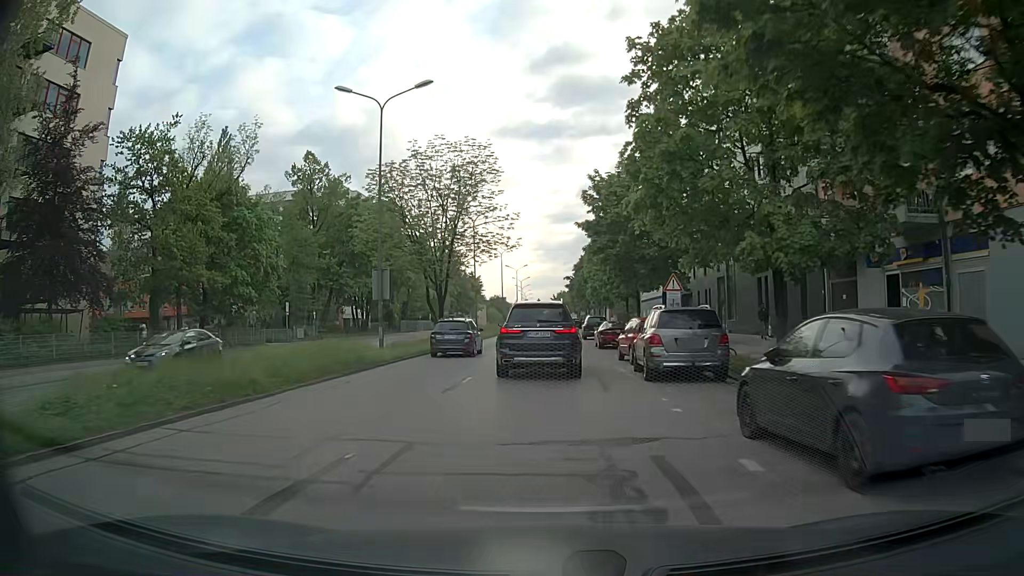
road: secondary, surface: asphalt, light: Day
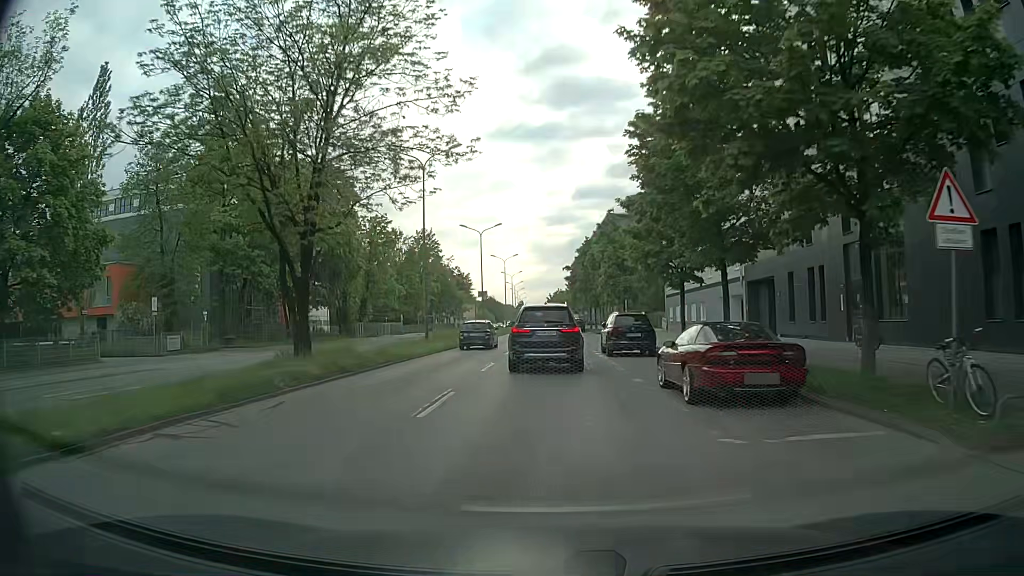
(-0.1, +21.2) m; 0°
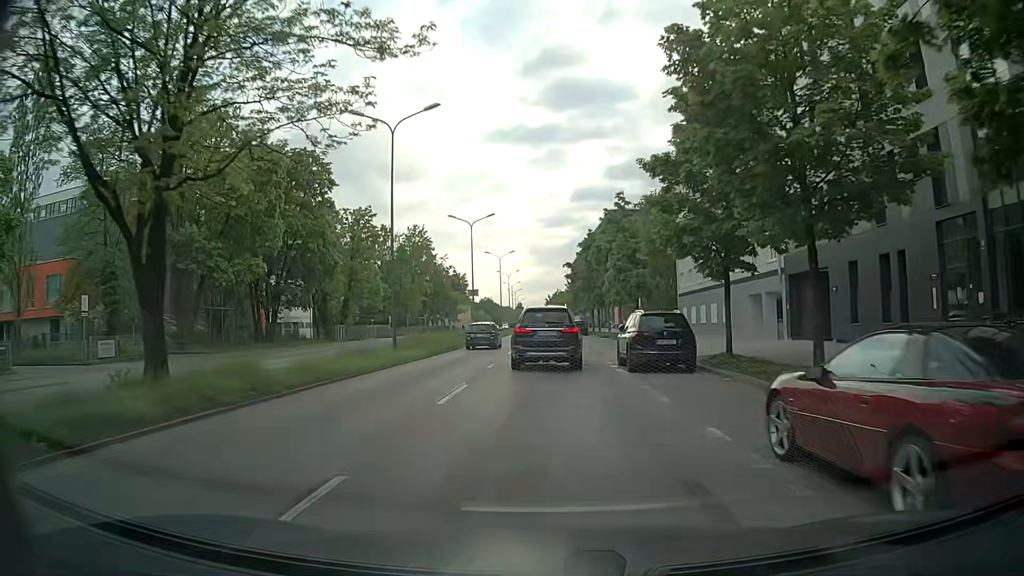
(0.0, +7.1) m; +1°
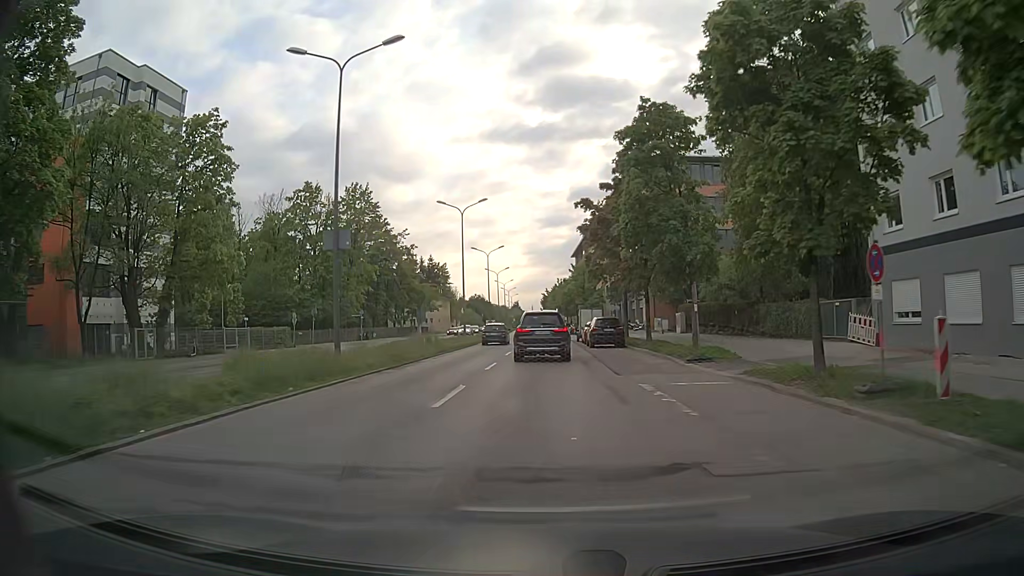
(-0.6, +37.1) m; -1°
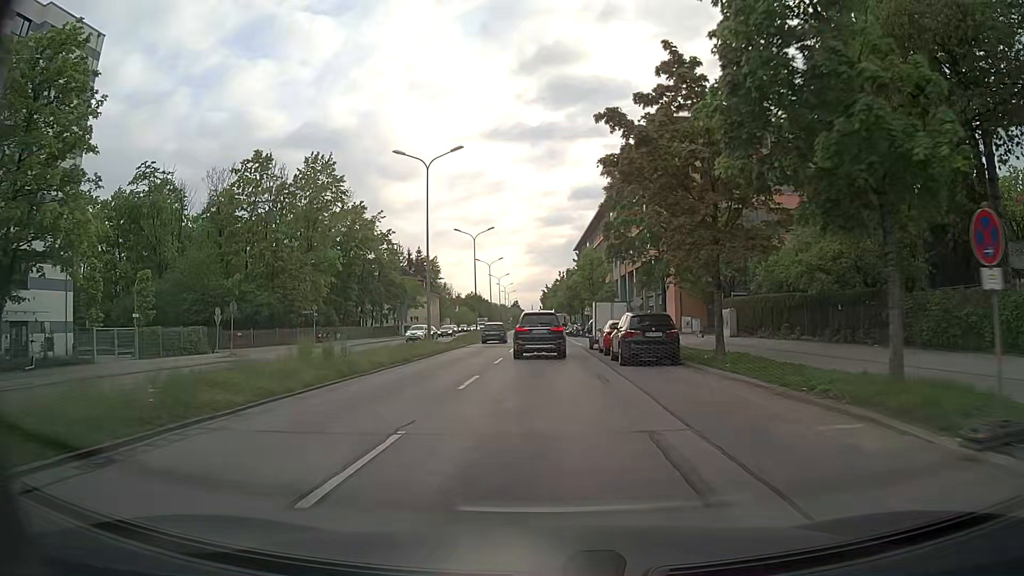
(+0.1, +15.2) m; +1°
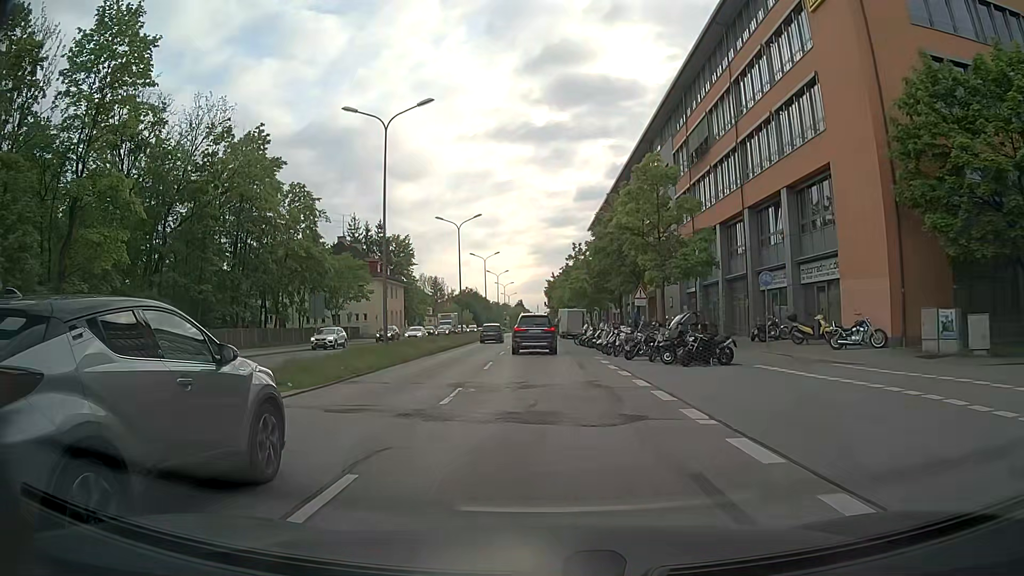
(-0.5, +38.7) m; -1°
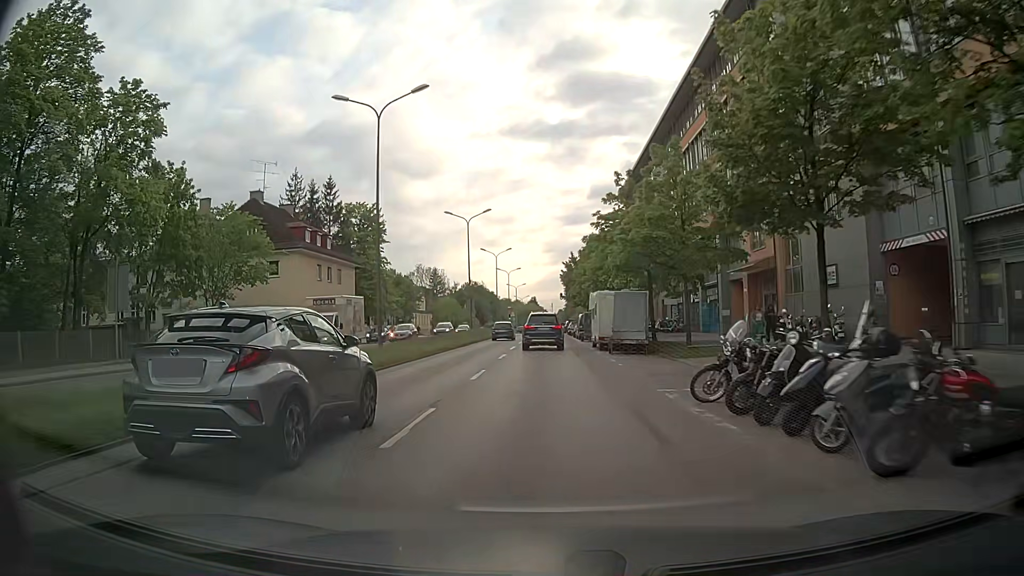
(-0.5, +31.9) m; -1°
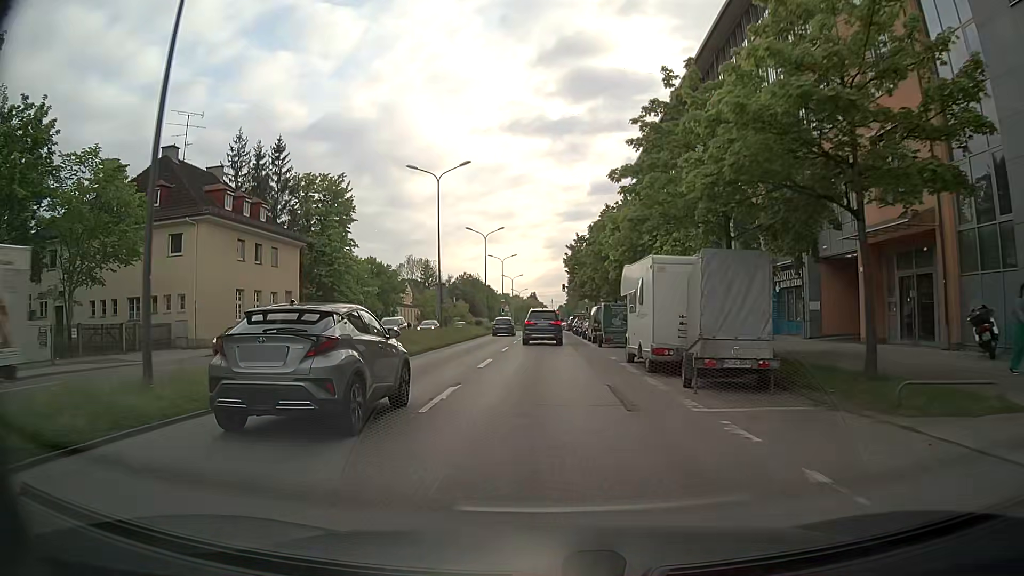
(0.0, +15.7) m; 0°
(0, +10) (0, +20) (0, +30) (0, +40) (0, +50) (0, +60) (0, +70) (0, +80) (0, +90) (0, +100) m
